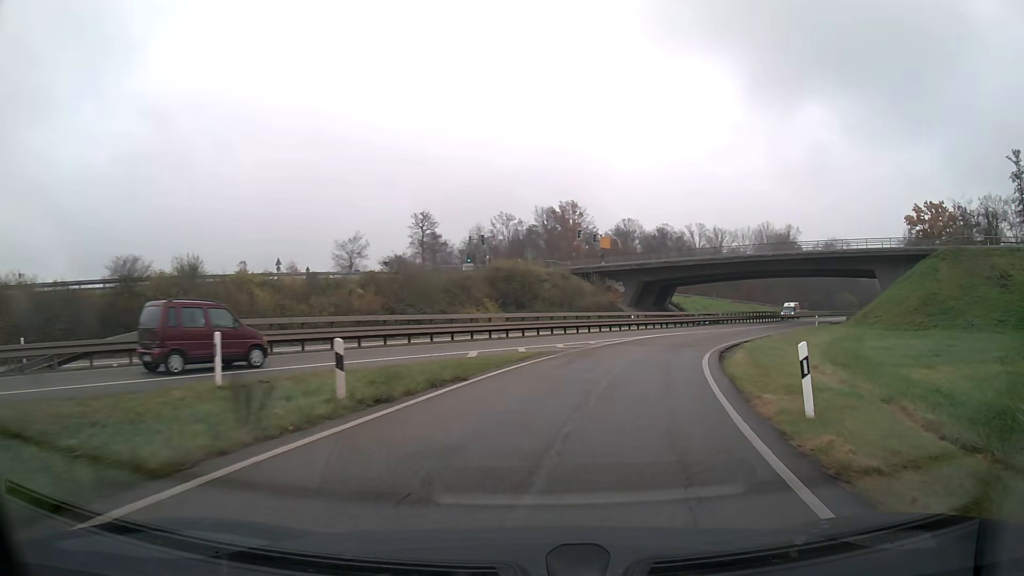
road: trunk_link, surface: asphalt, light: Day
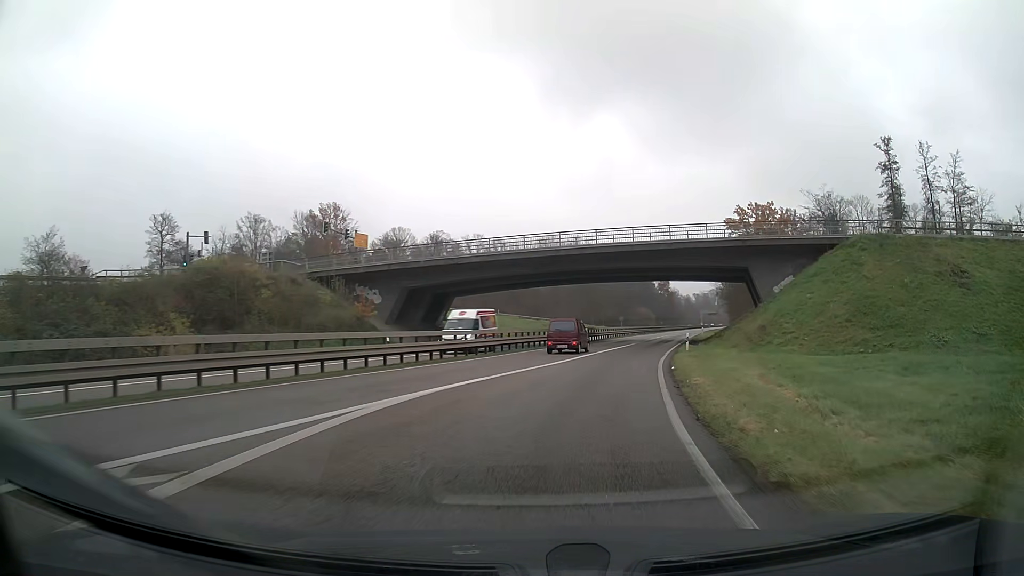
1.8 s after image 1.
(+3.7, +21.8) m; +18°
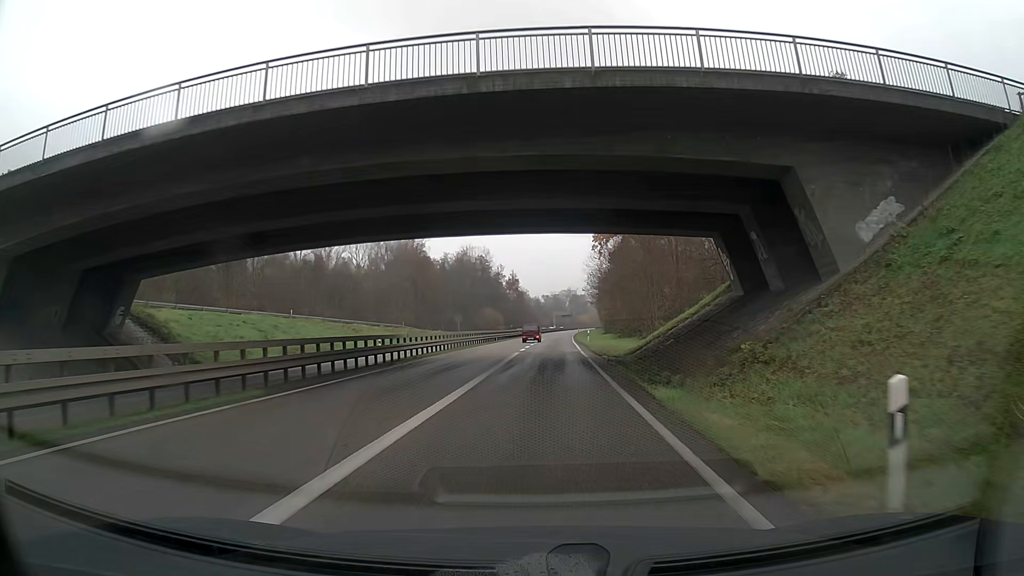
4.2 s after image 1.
(+4.1, +31.9) m; +11°
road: trunk
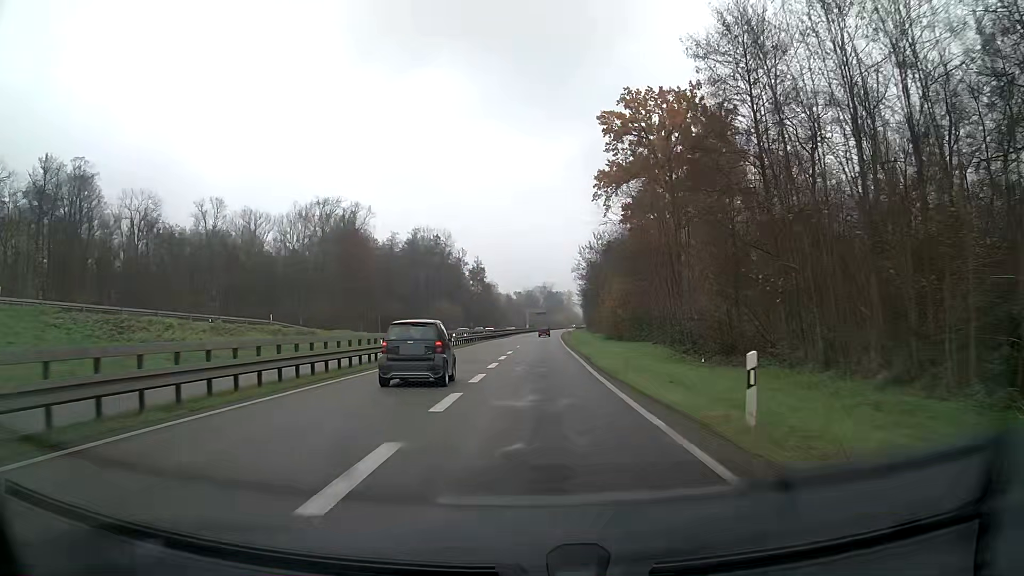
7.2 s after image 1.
(+1.3, +46.5) m; +3°
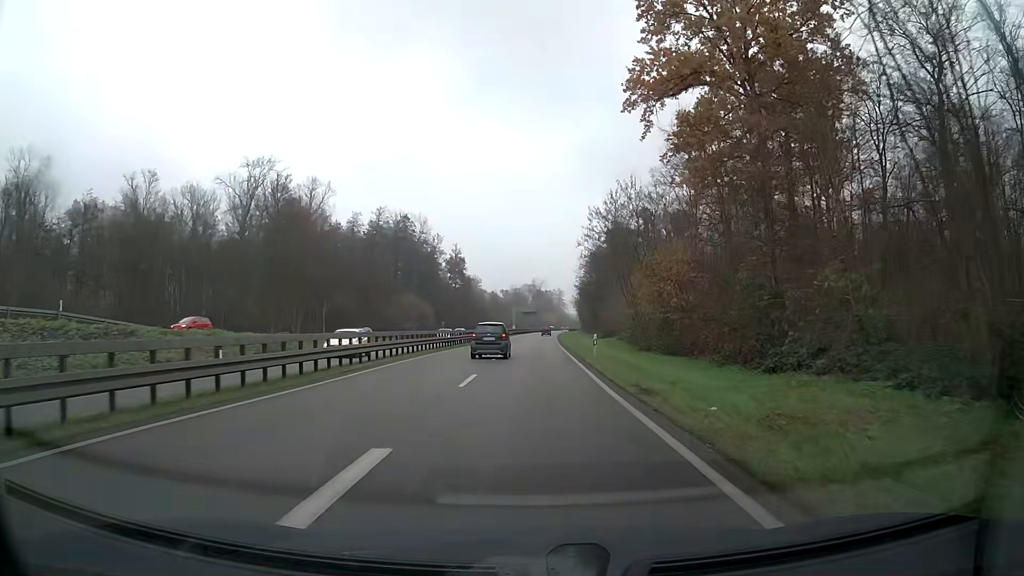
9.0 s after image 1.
(+0.2, +30.6) m; +1°
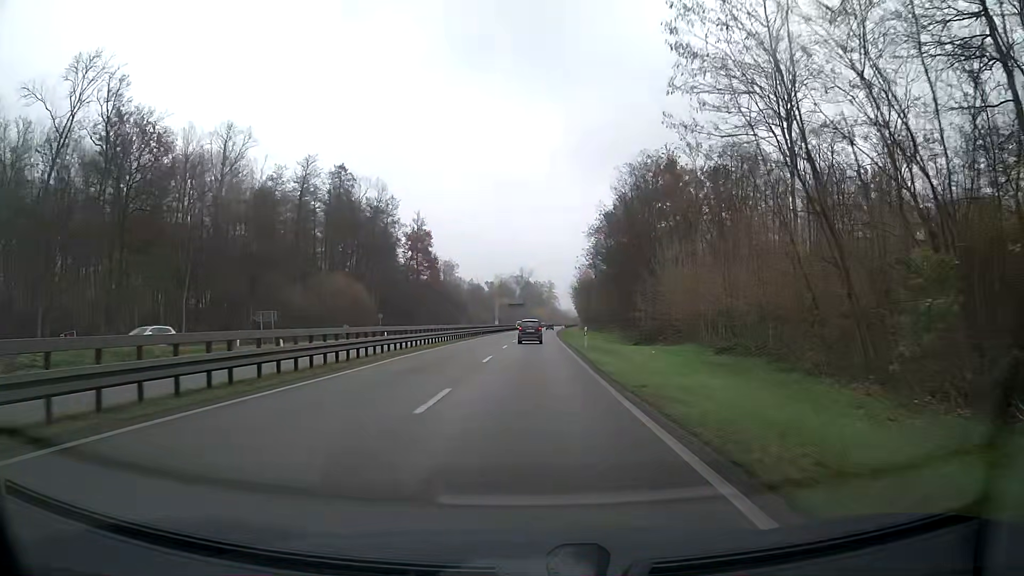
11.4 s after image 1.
(+0.4, +43.5) m; +1°
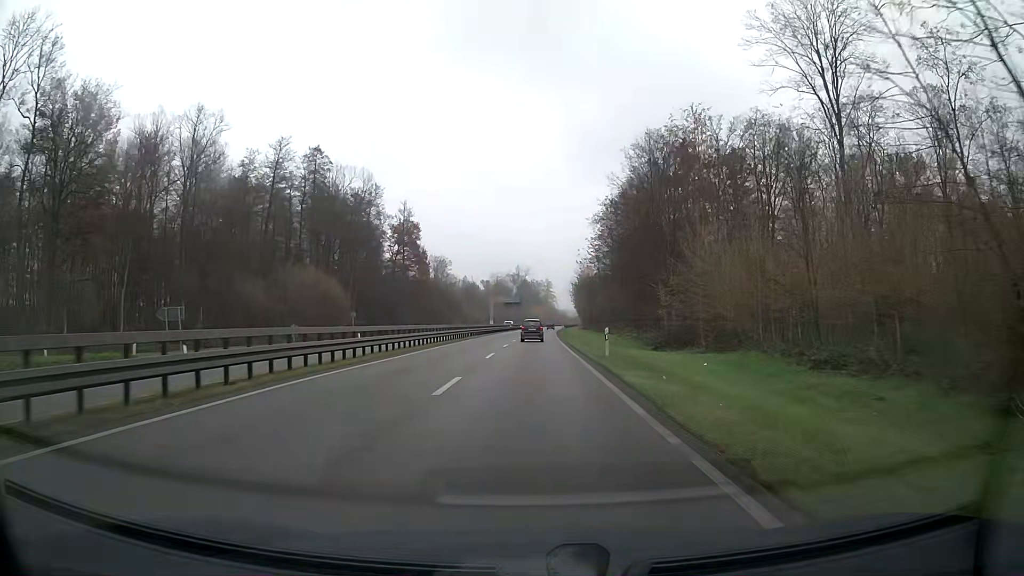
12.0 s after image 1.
(0.0, +11.3) m; 0°
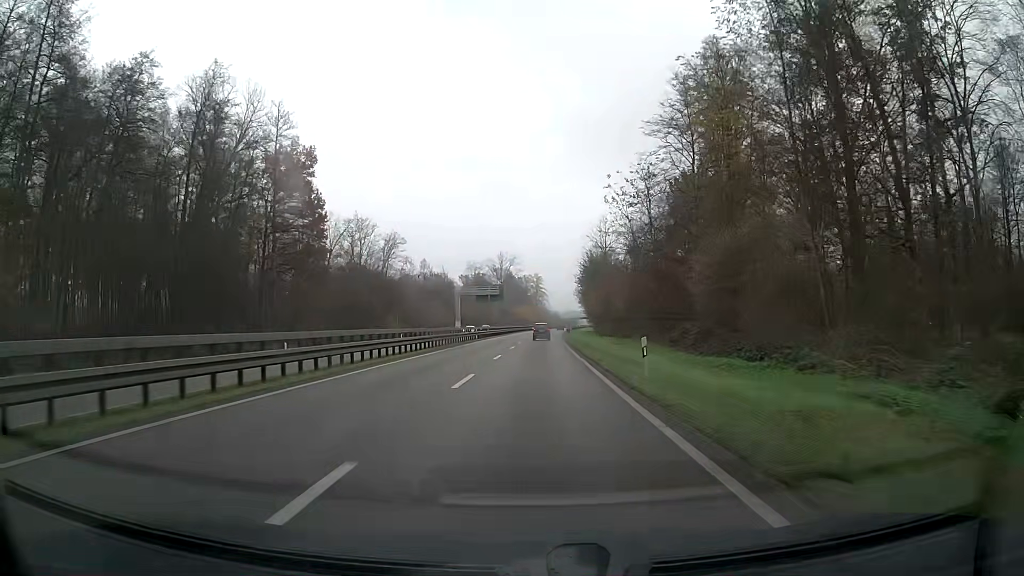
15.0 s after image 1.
(+0.5, +58.8) m; +1°
